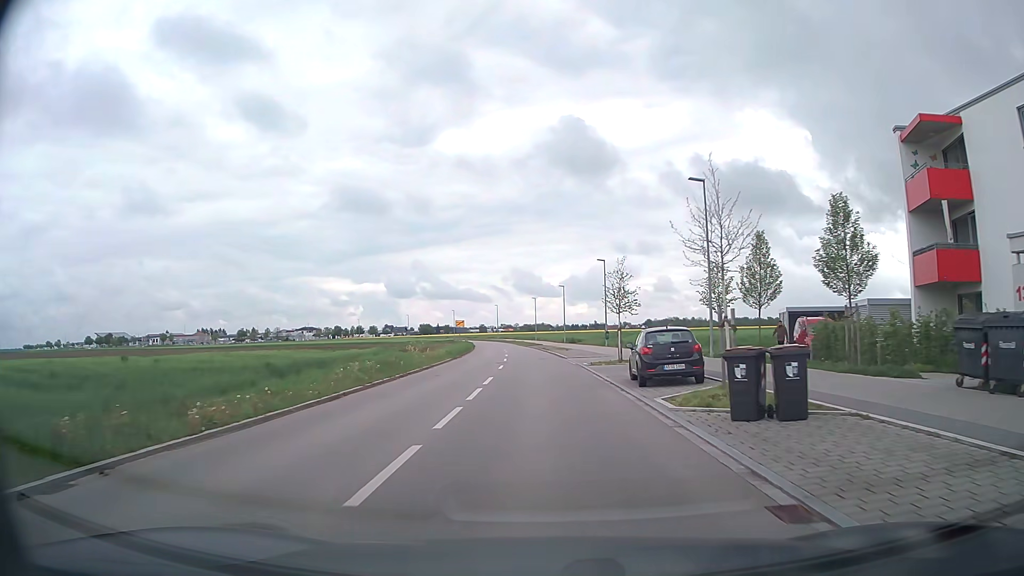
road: tertiary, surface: asphalt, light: Day
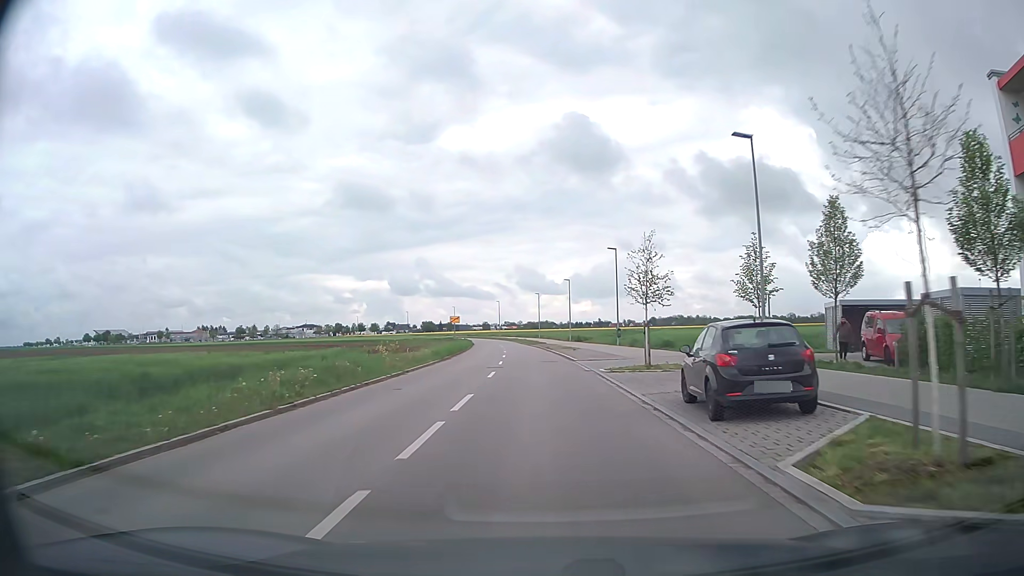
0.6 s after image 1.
(0.0, +7.1) m; 0°
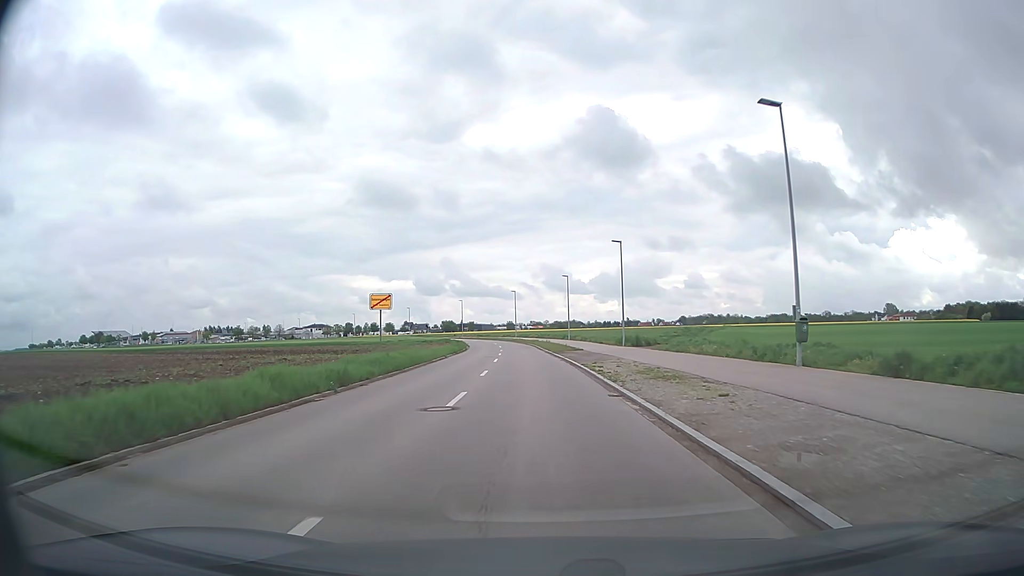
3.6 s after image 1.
(-0.6, +37.5) m; -2°
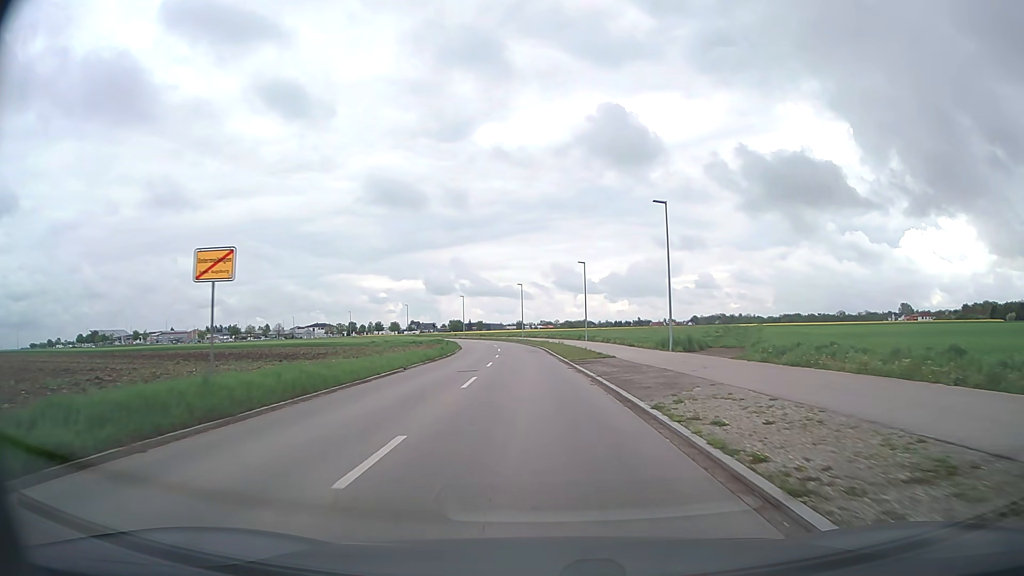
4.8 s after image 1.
(-0.1, +16.2) m; -1°
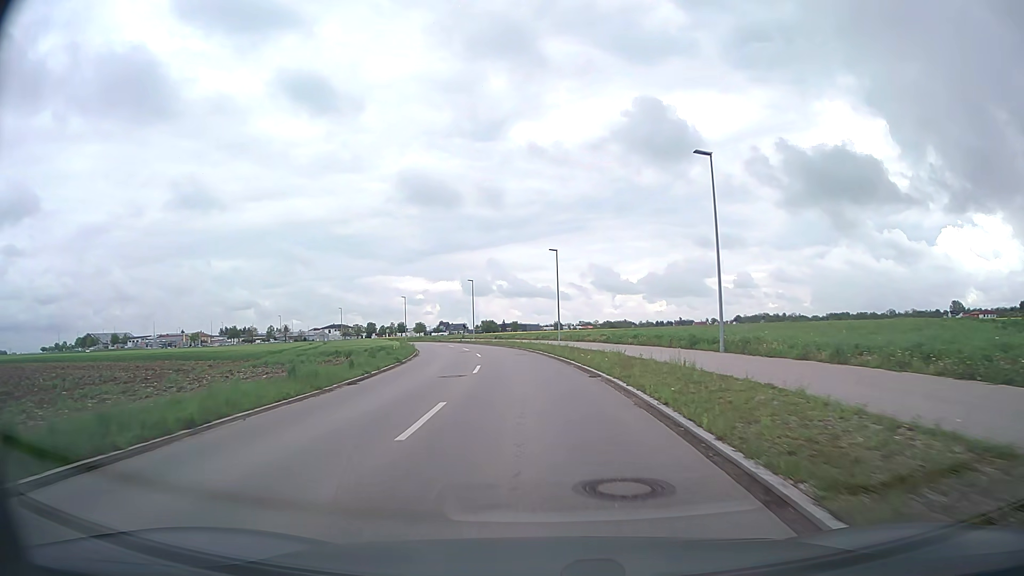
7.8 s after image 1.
(-1.2, +43.9) m; -3°
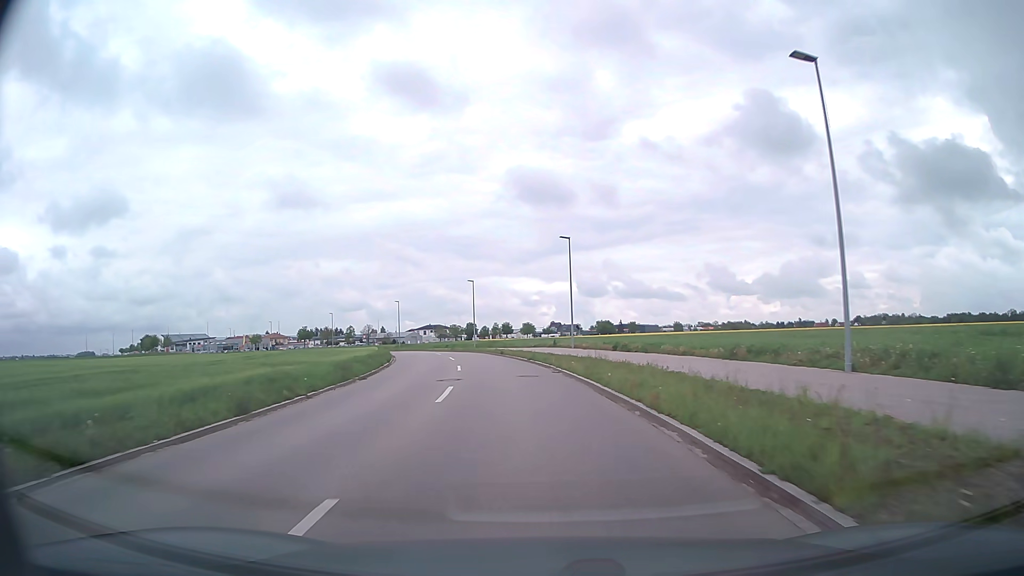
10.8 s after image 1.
(-3.2, +44.6) m; -10°
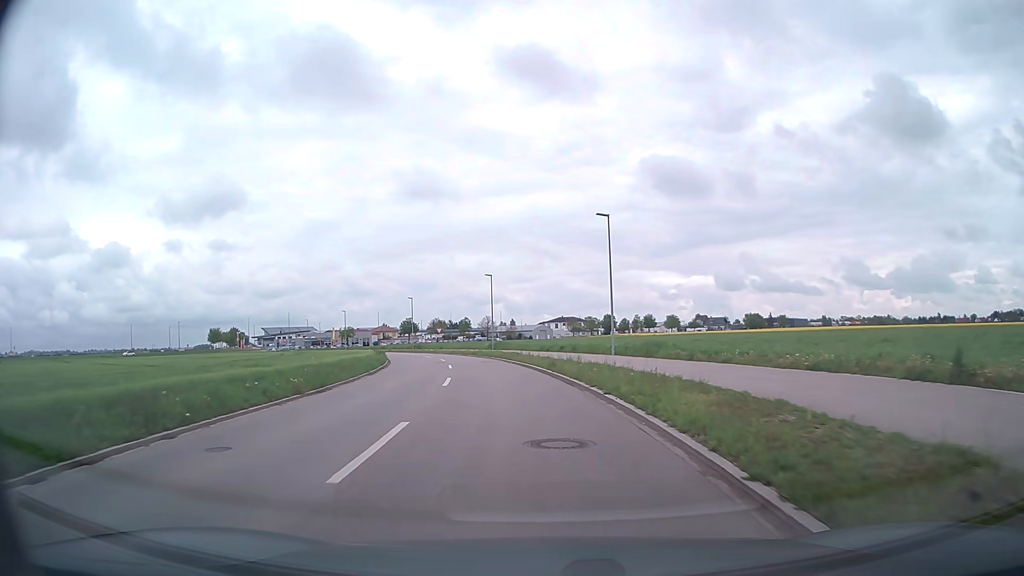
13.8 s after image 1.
(-4.3, +43.5) m; -12°
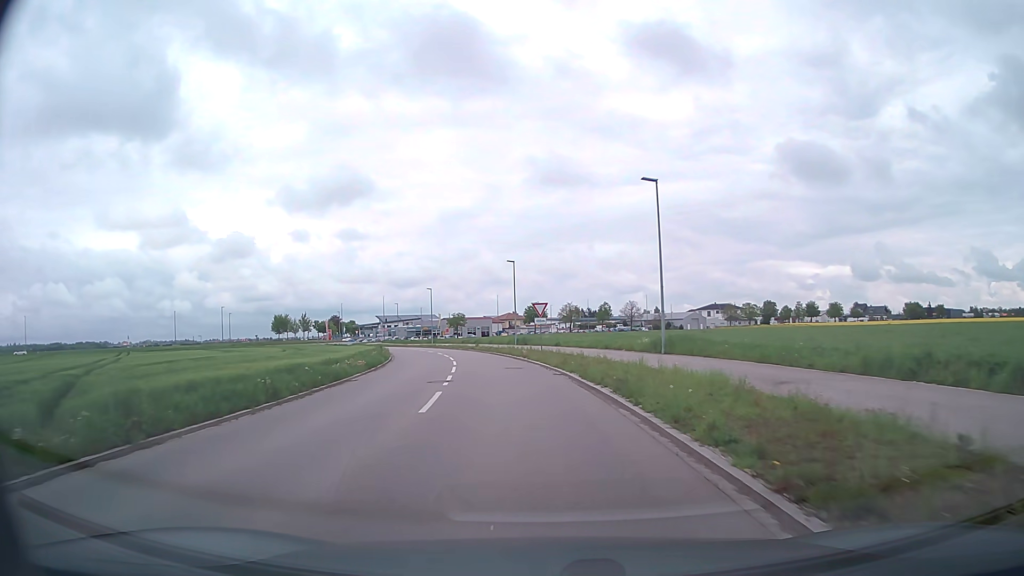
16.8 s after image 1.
(-4.6, +42.5) m; -12°
